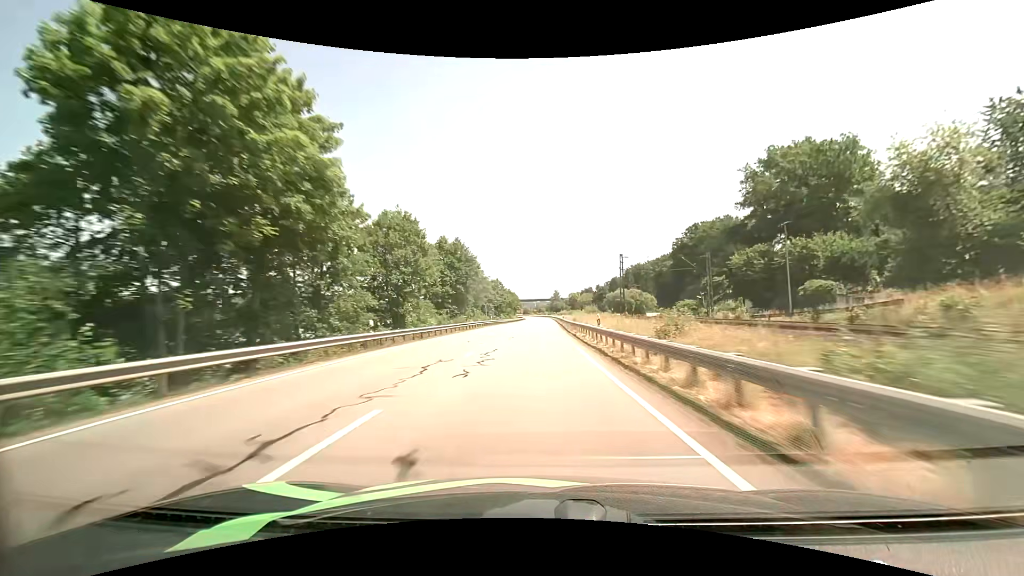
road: primary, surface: asphalt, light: Day
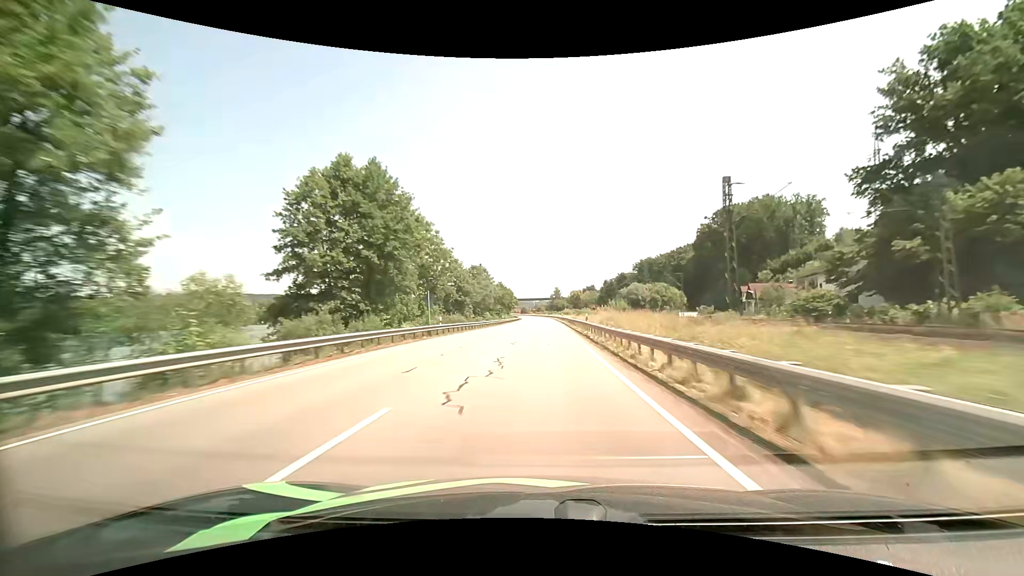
(0.0, +35.5) m; 0°
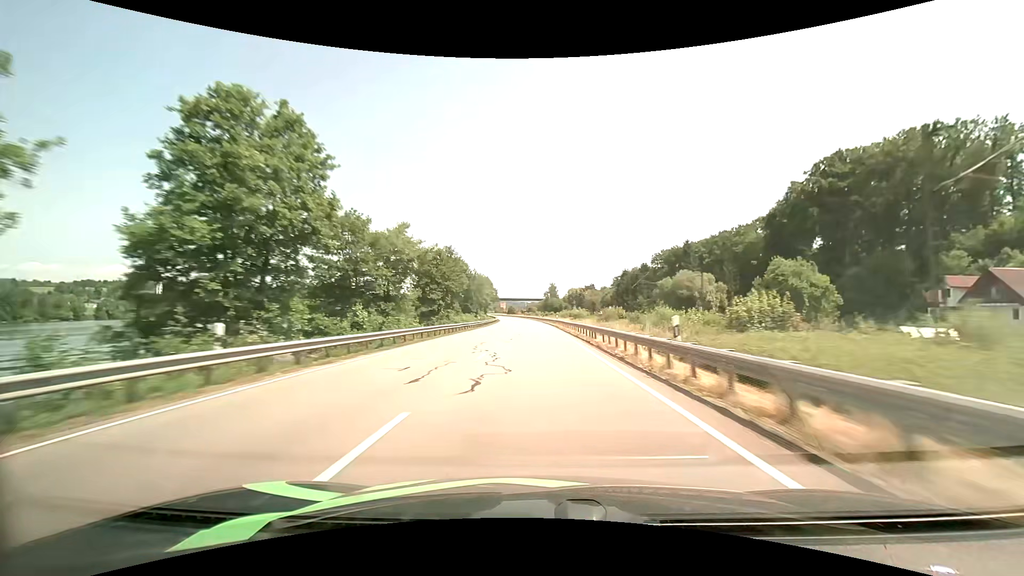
(+0.5, +71.7) m; +1°
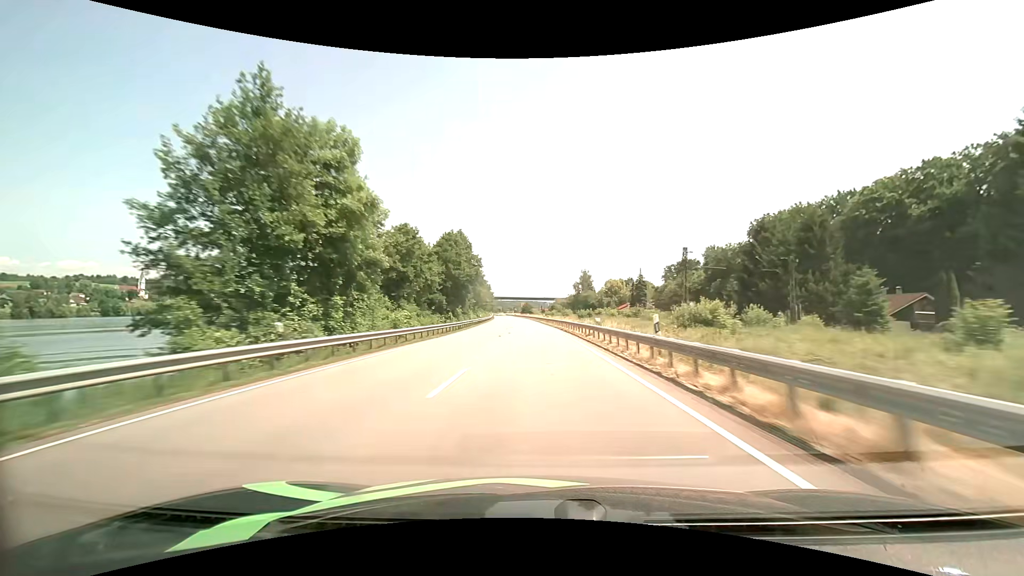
(-1.6, +90.0) m; -3°
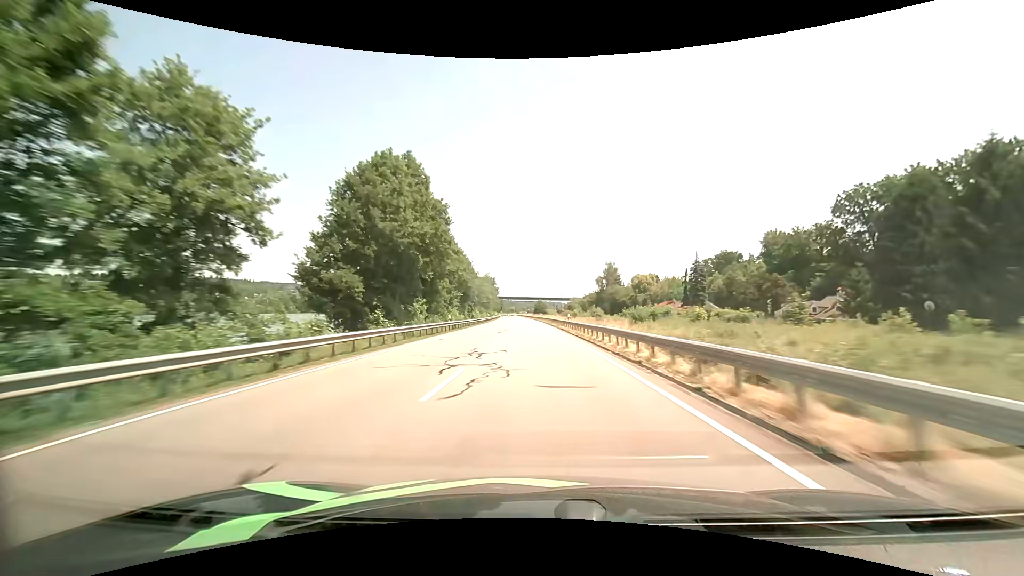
(-0.4, +36.1) m; -1°
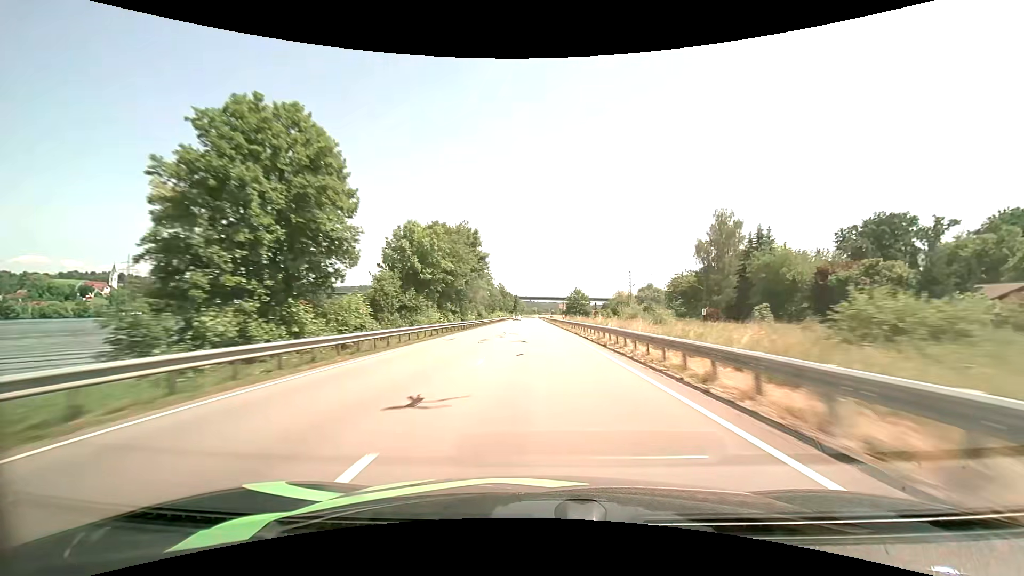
(-2.9, +90.4) m; -3°
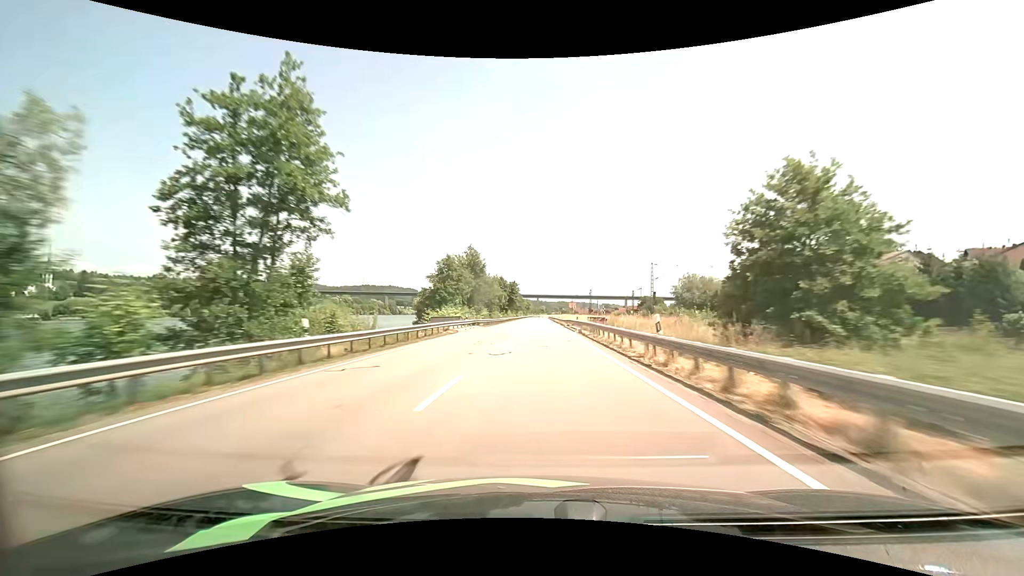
(-0.8, +89.2) m; -1°
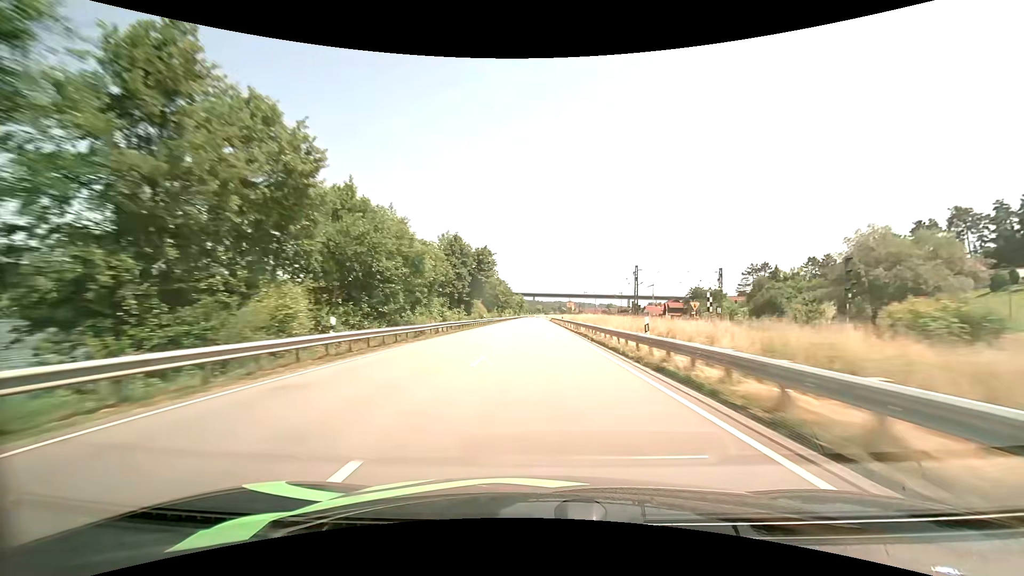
(+0.1, +70.2) m; 0°
(0, +10) (0, +20) (0, +30) (0, +40) (0, +50) (0, +60) (0, +70) (0, +80) (0, +90) (0, +100) m
